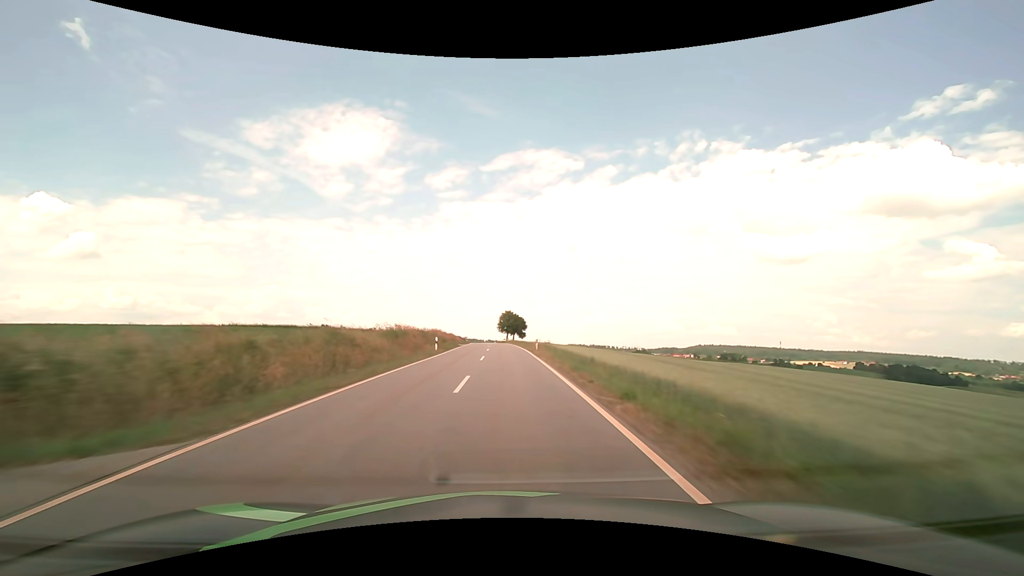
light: Day
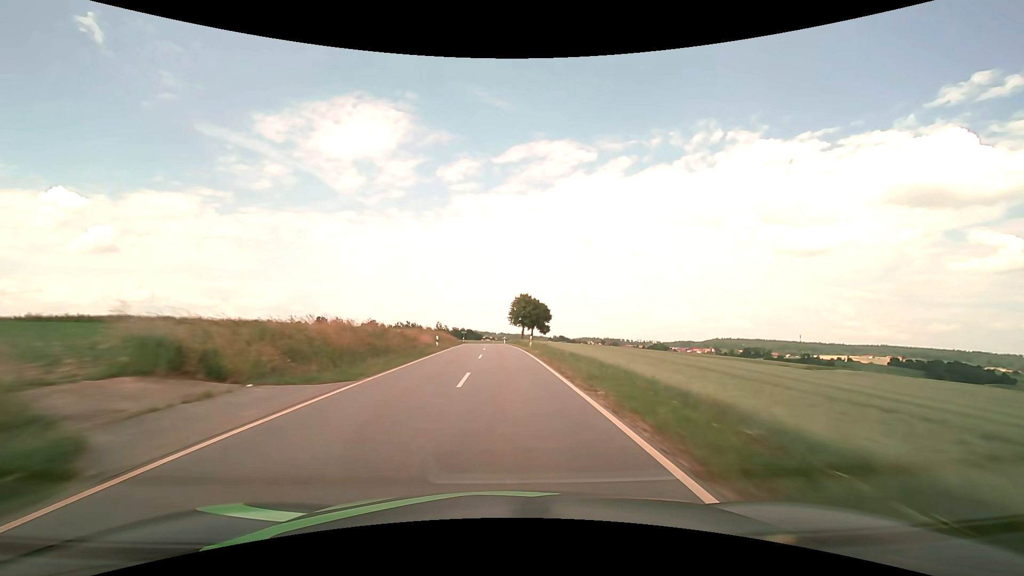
(-0.6, +47.7) m; -1°
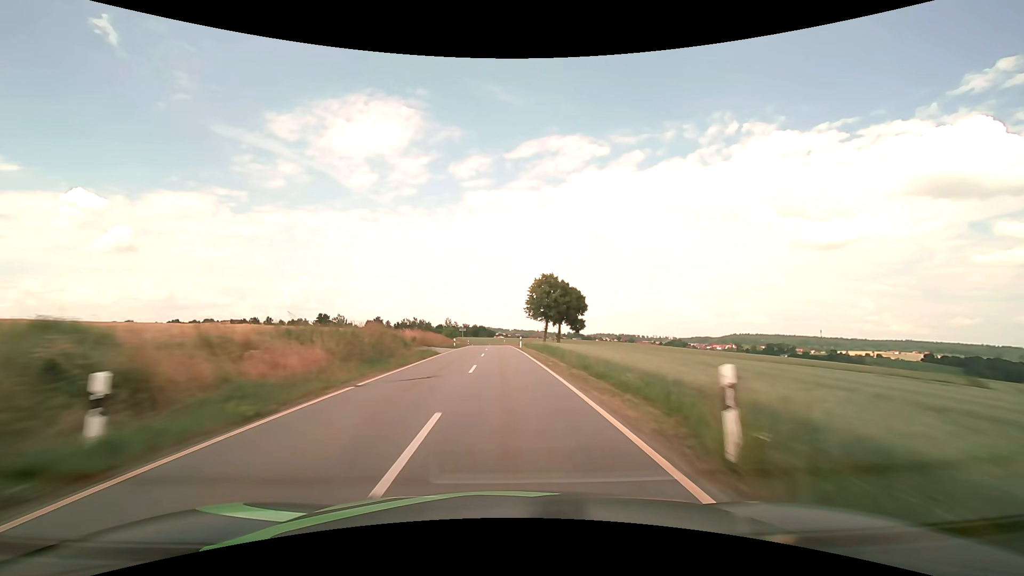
(-0.4, +31.8) m; -2°
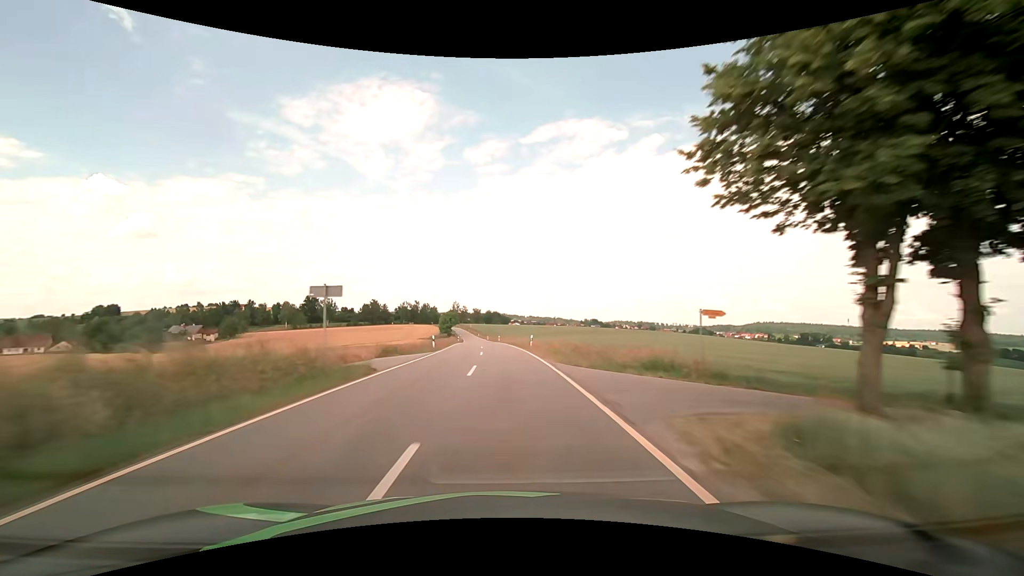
(-1.2, +63.0) m; -2°
(0, +10) (0, +20) (0, +30) (-1, +40) (-1, +50) (-2, +60) (-2, +70) (-3, +80) (-4, +90) (-4, +100) m
